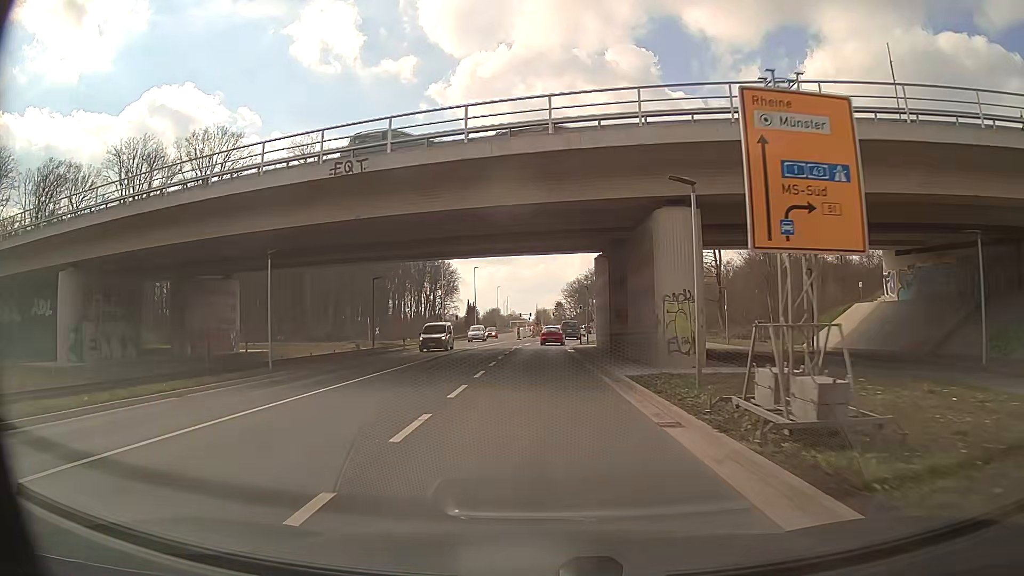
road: secondary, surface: asphalt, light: Day
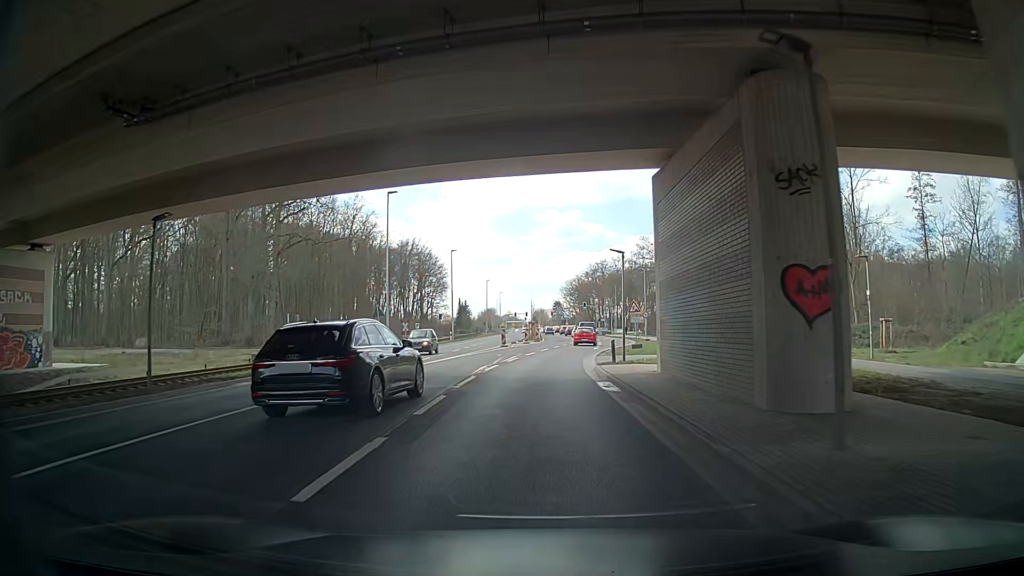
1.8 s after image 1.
(0.0, +22.8) m; 0°
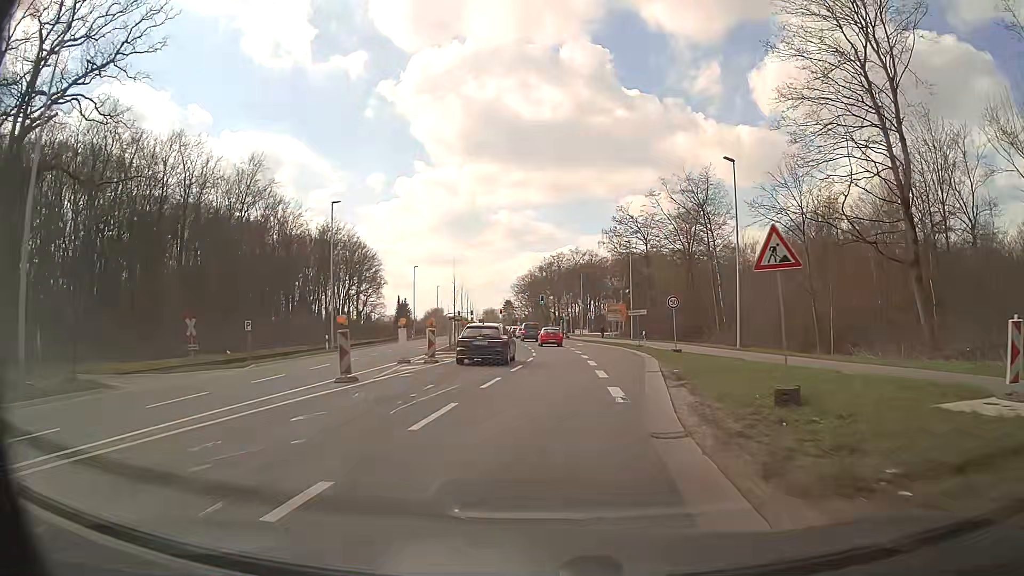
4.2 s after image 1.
(-0.1, +30.4) m; +4°
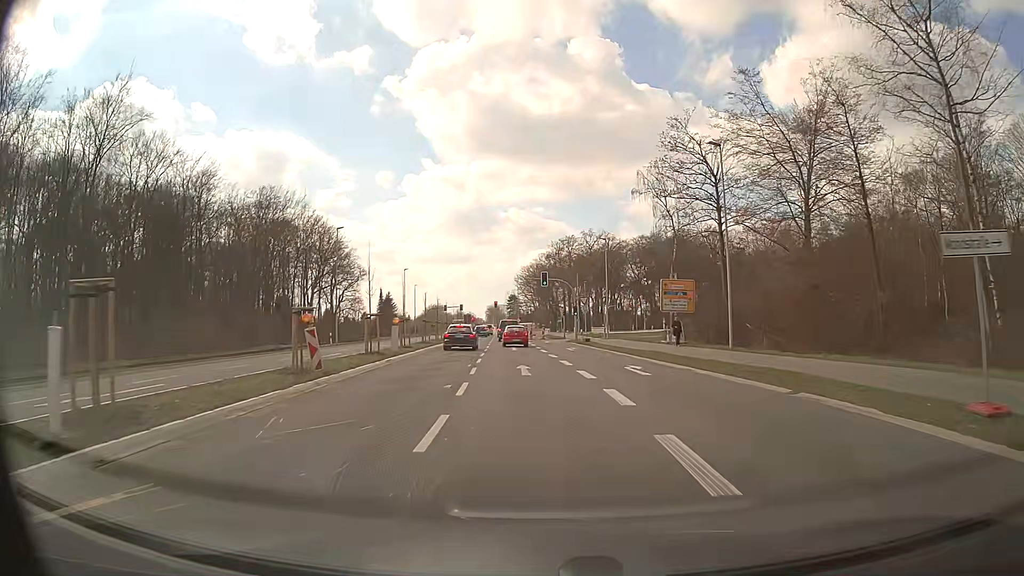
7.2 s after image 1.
(+0.9, +38.0) m; 0°
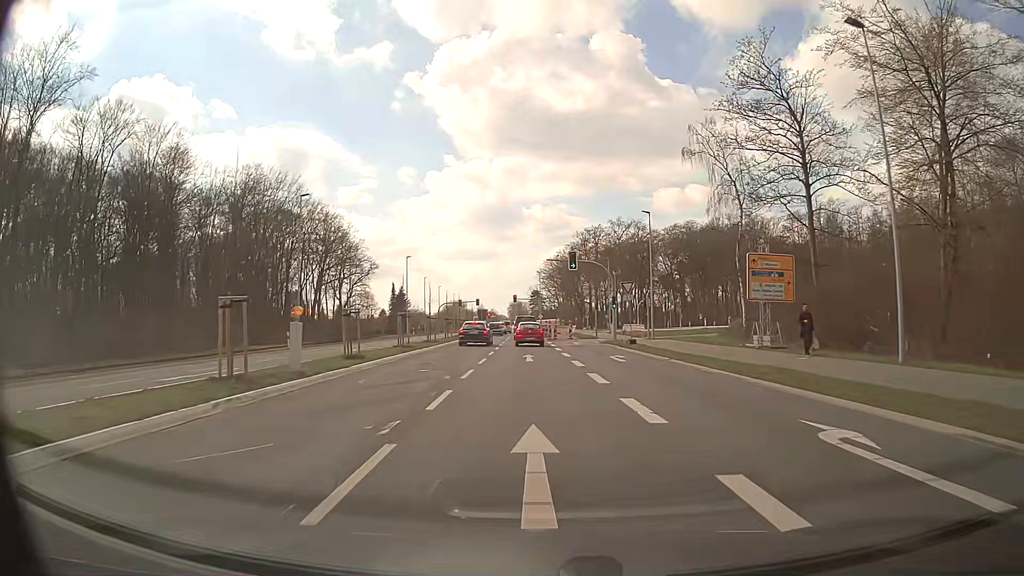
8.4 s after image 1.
(-0.3, +14.8) m; -2°
